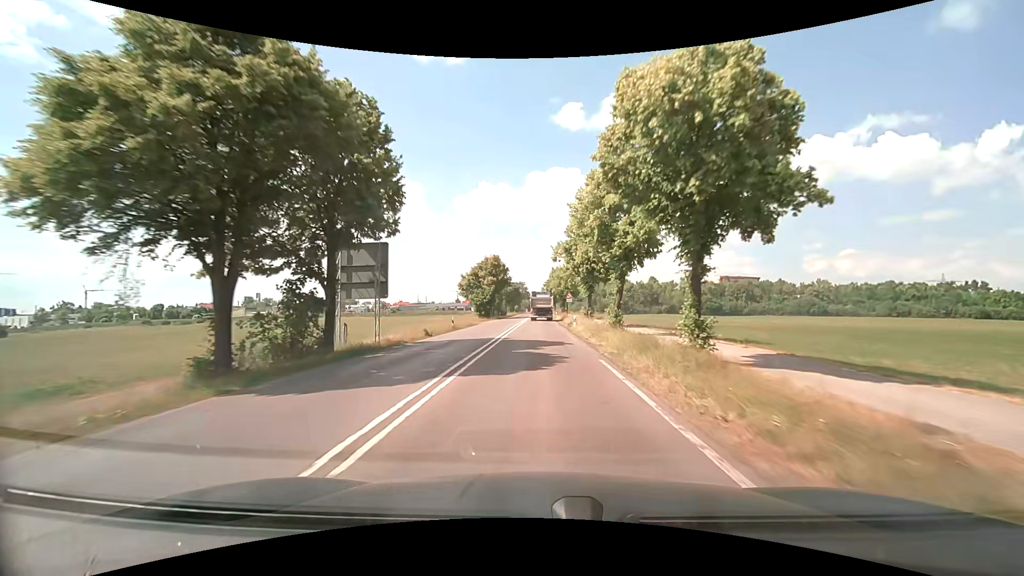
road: secondary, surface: asphalt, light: Day
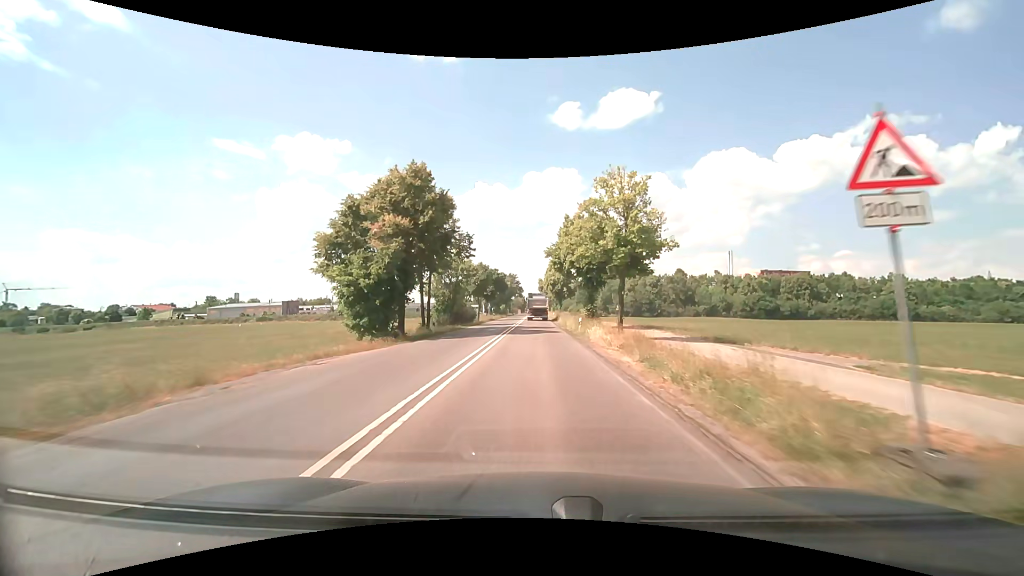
(-0.1, +50.0) m; 0°
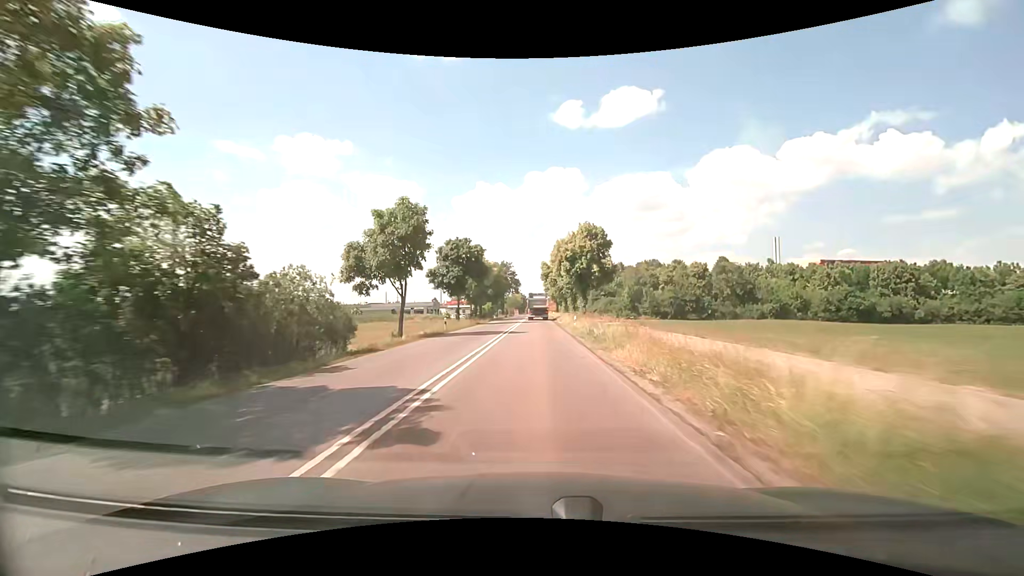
(+0.1, +40.5) m; 0°
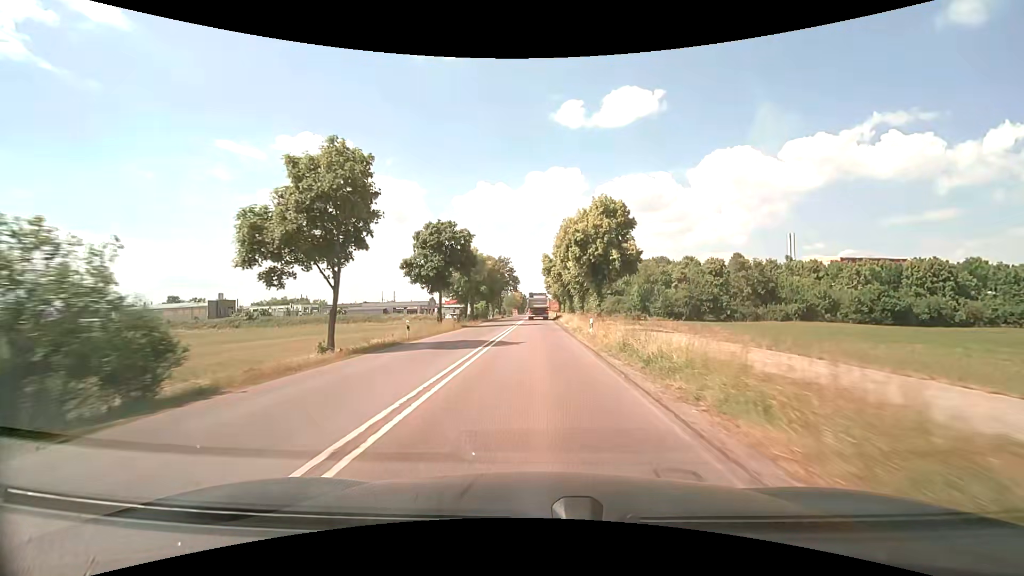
(-0.1, +10.0) m; 0°
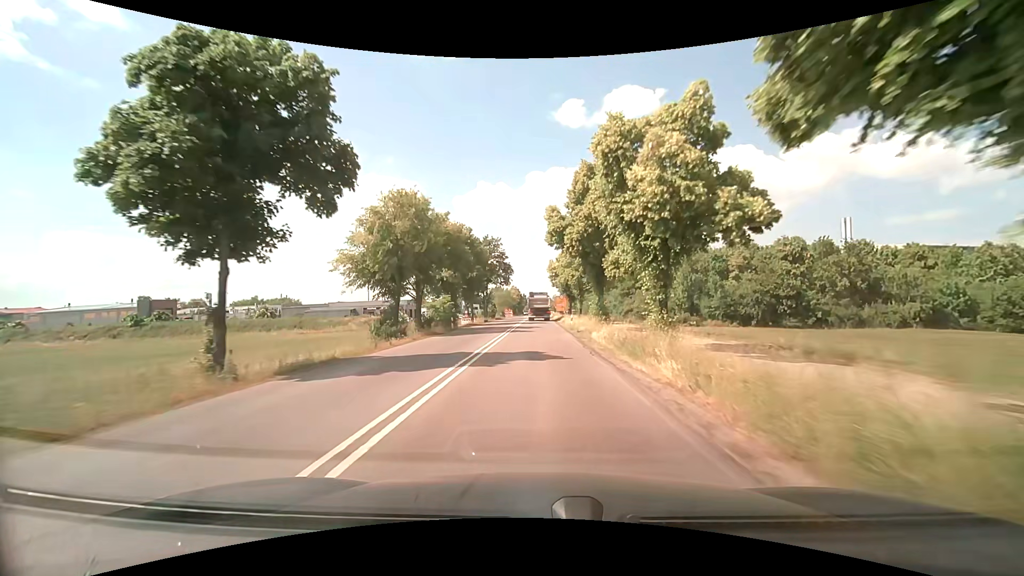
(0.0, +29.7) m; 0°
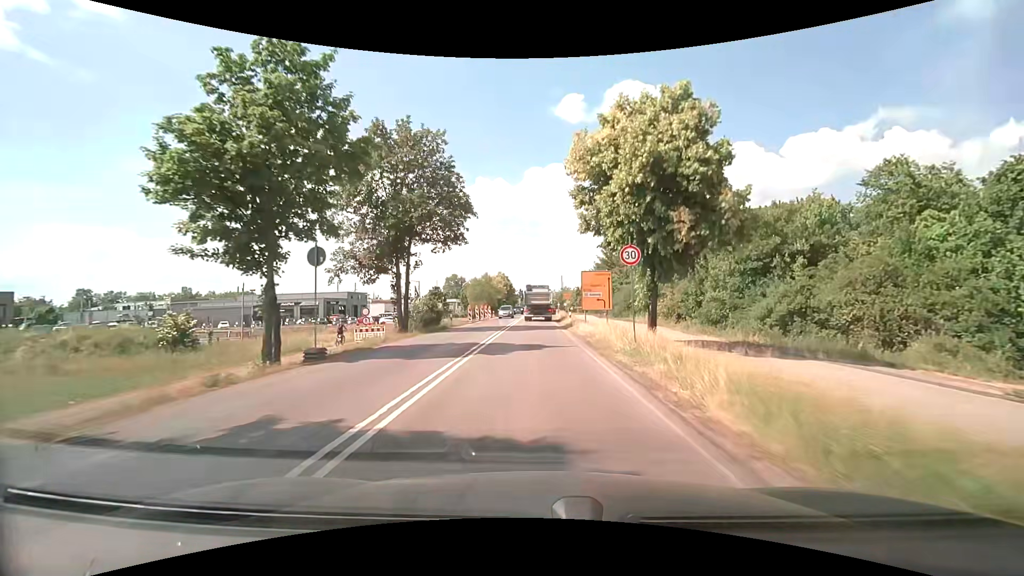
(+0.1, +46.3) m; 0°
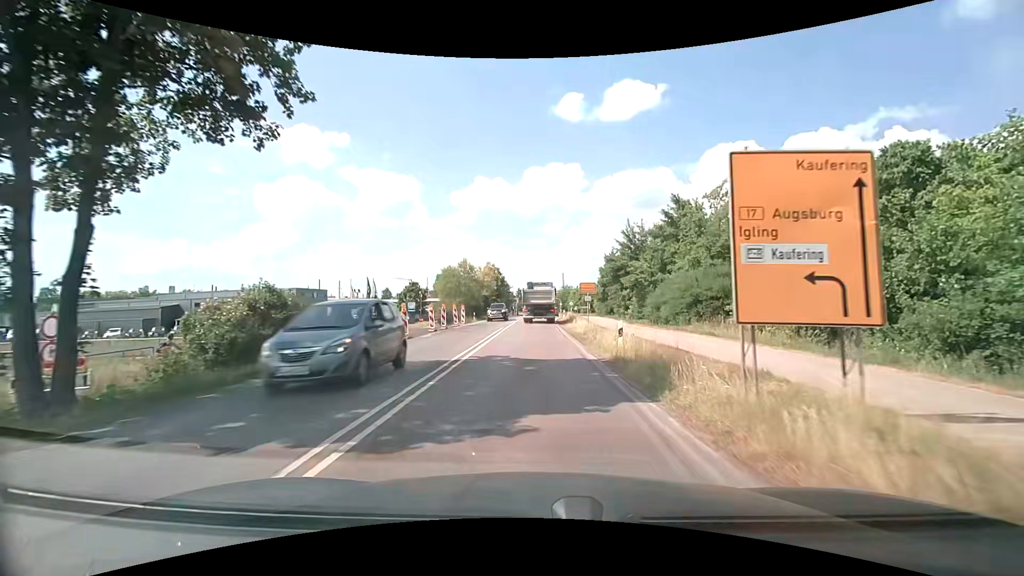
(0.0, +22.1) m; +1°
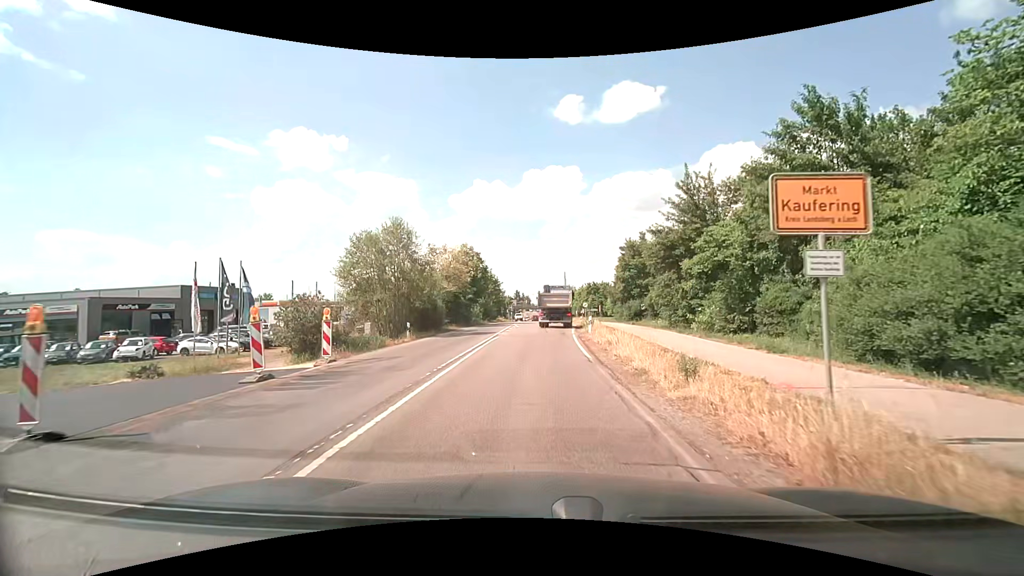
(-0.3, +27.0) m; -1°
(0, +10) (0, +20) (0, +30) (0, +40) (0, +50) (-1, +60) (-1, +70) (0, +80) (0, +90) (0, +100) m
